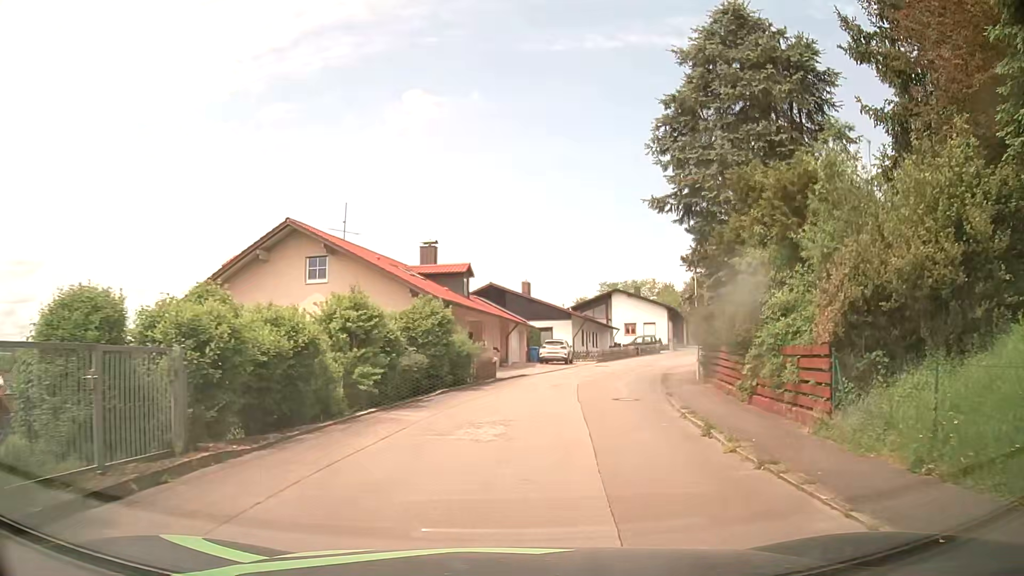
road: residential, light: Day
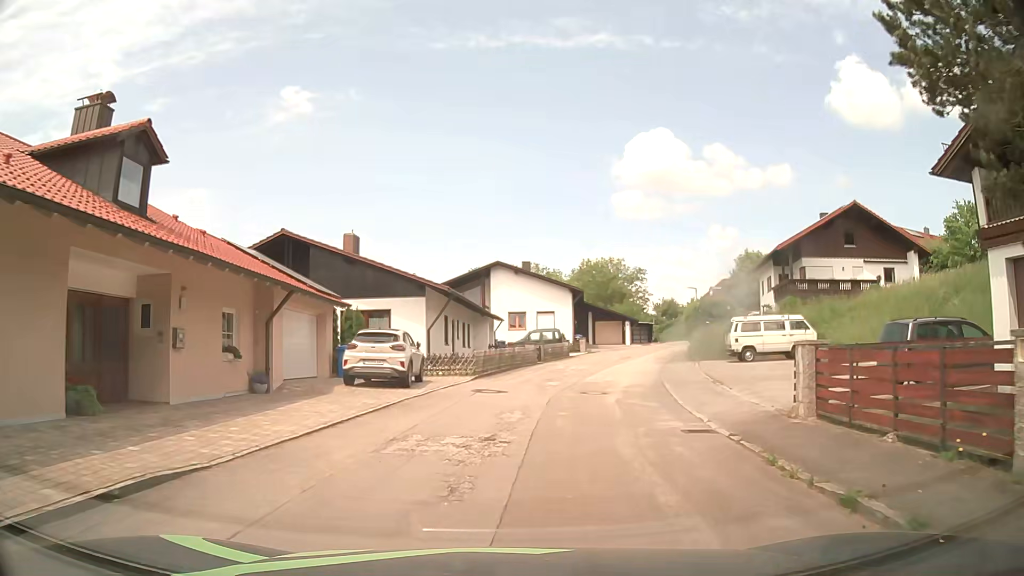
(+2.2, +23.4) m; +10°
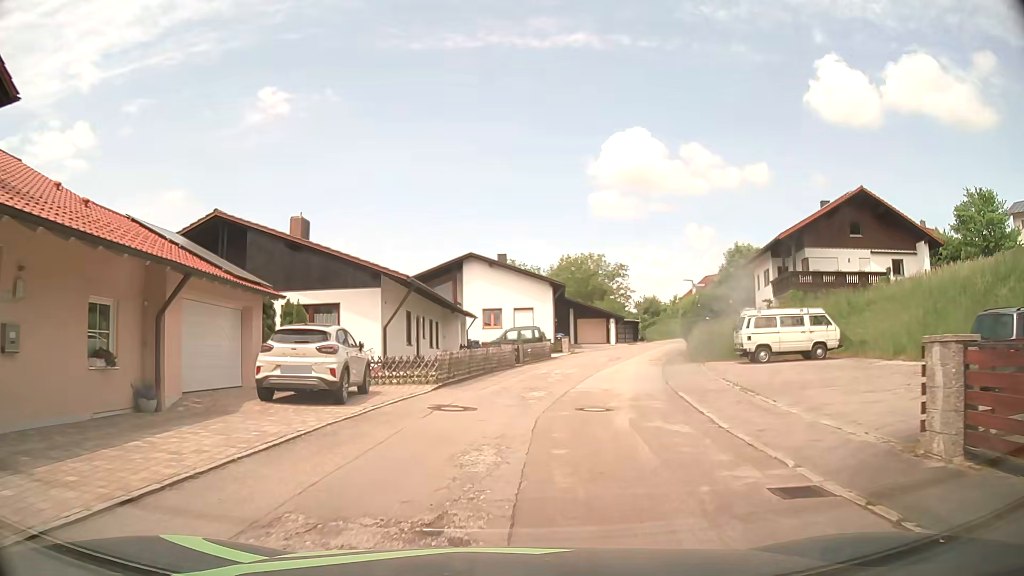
(+0.2, +4.7) m; +3°
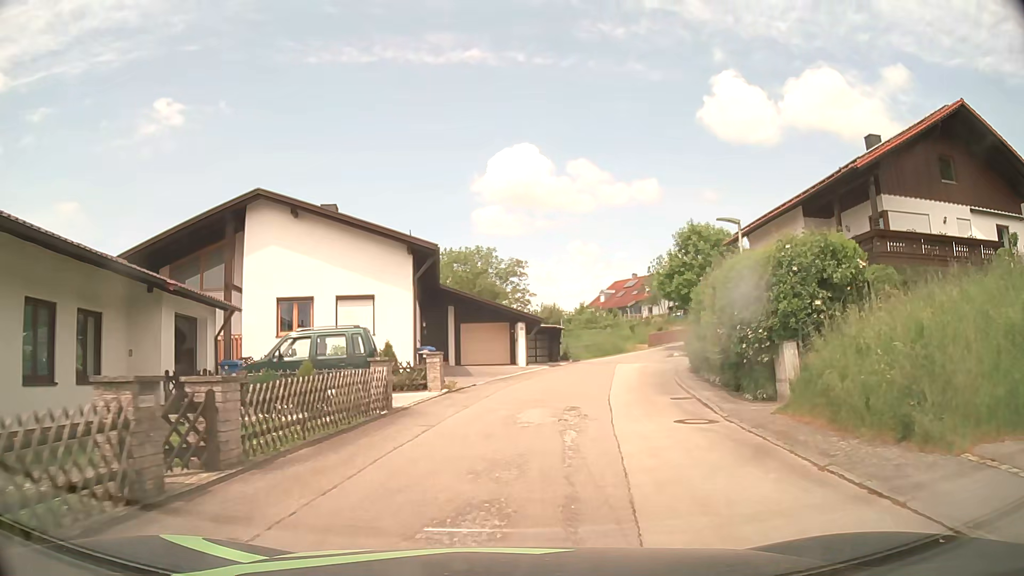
(+2.1, +22.9) m; +10°
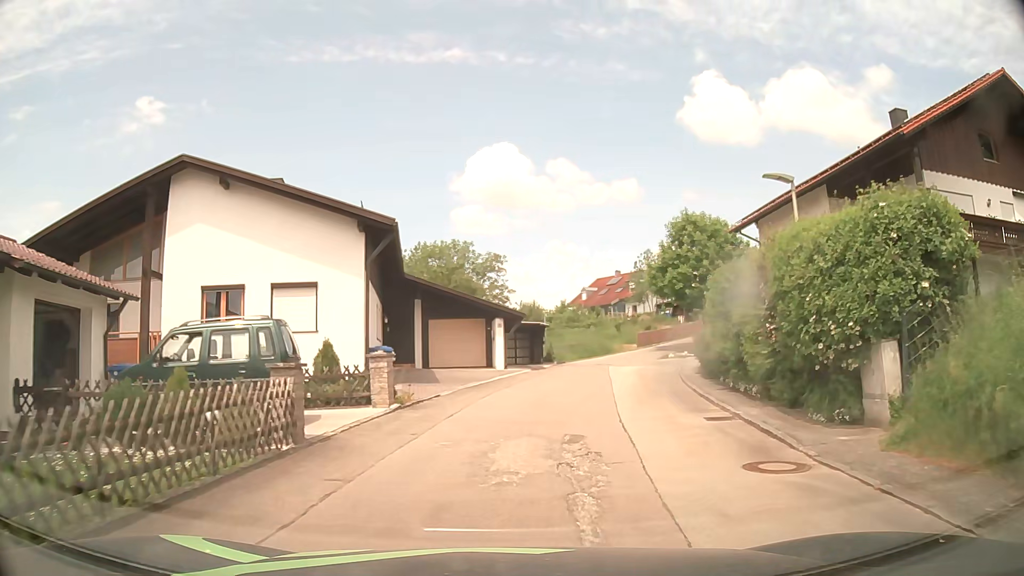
(+0.1, +4.6) m; +3°
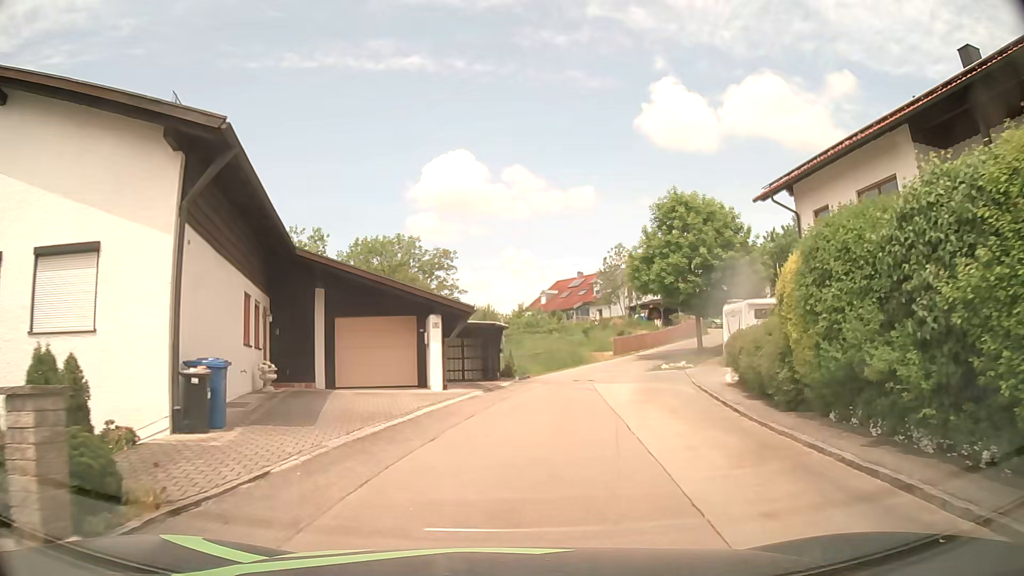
(+0.3, +9.1) m; +4°
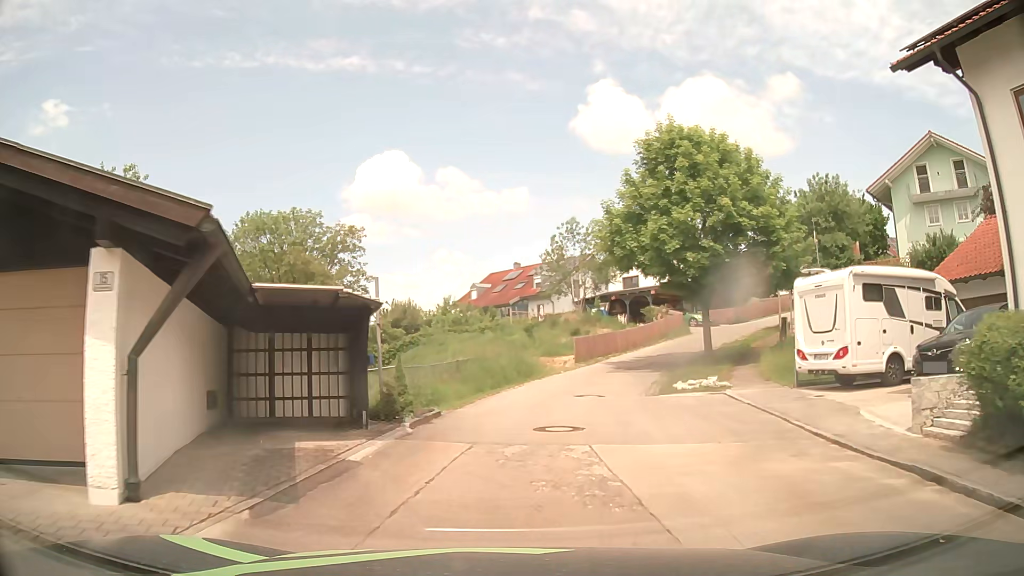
(+0.6, +13.5) m; +6°
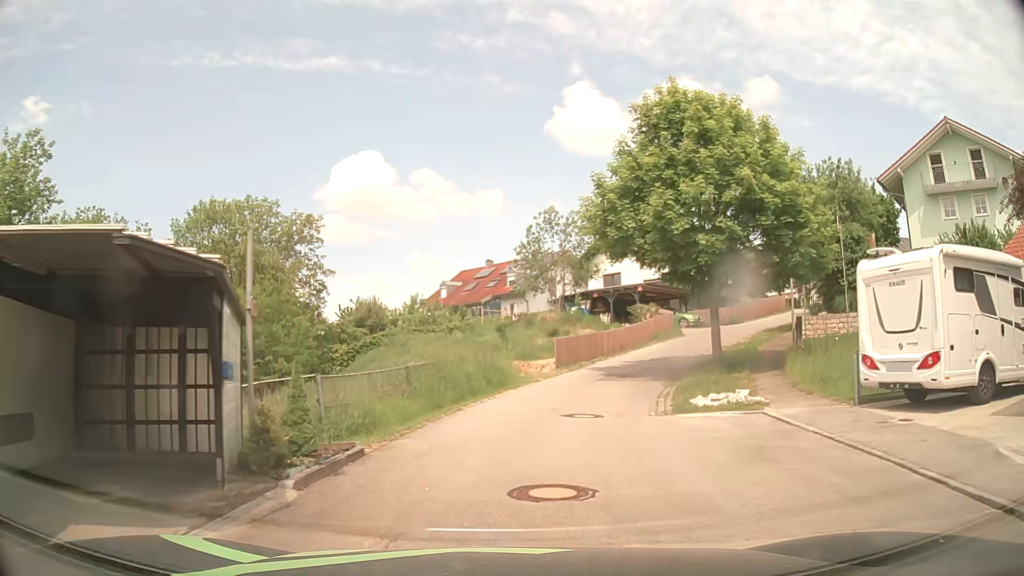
(+0.1, +4.5) m; +2°
(+1, +10) (+3, +20) (+7, +29) (+13, +37) (+20, +44) (+26, +52) (+28, +62) (+25, +71) (+20, +79) (+13, +87) m
